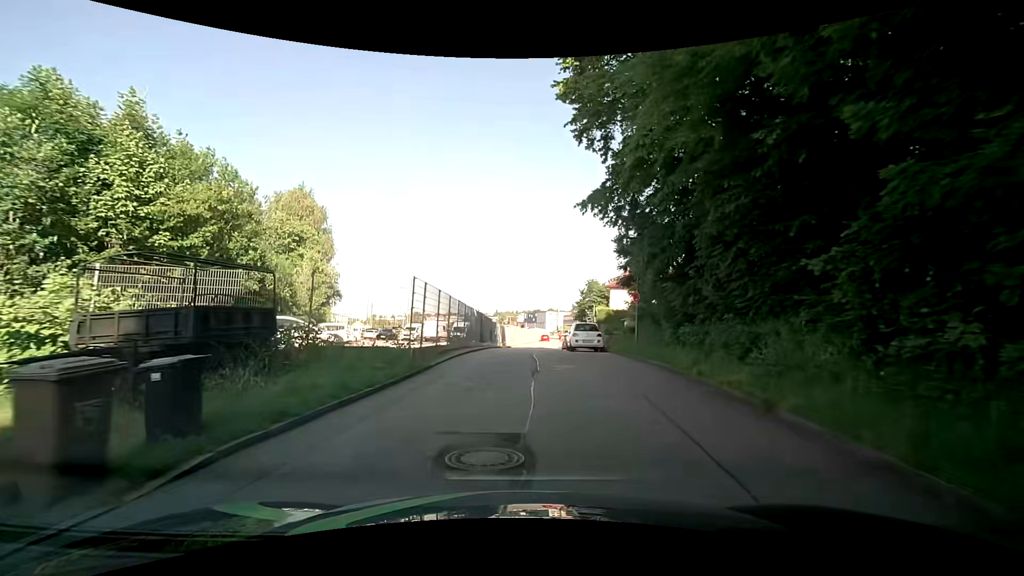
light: Day
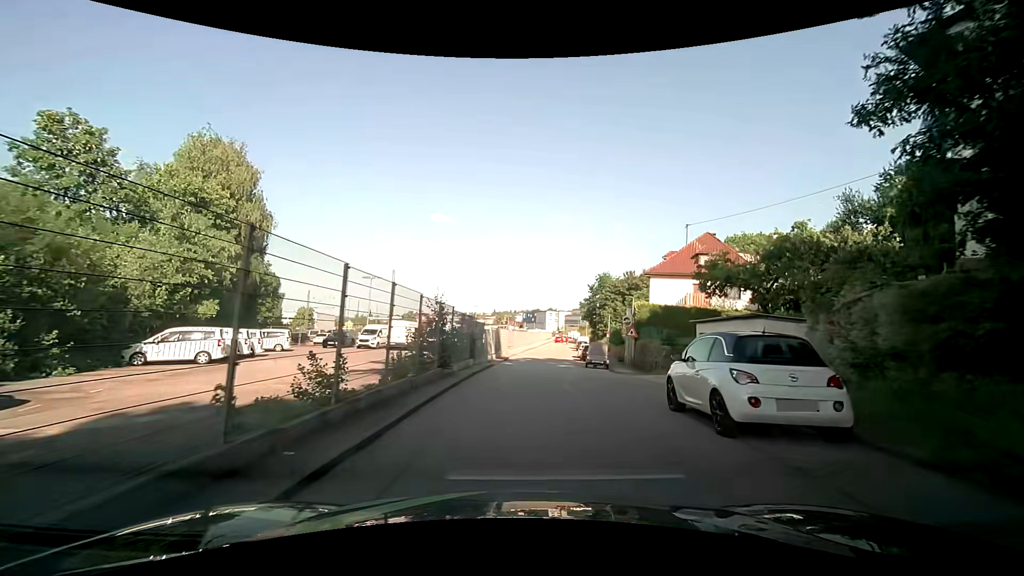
(-0.1, +17.8) m; 0°
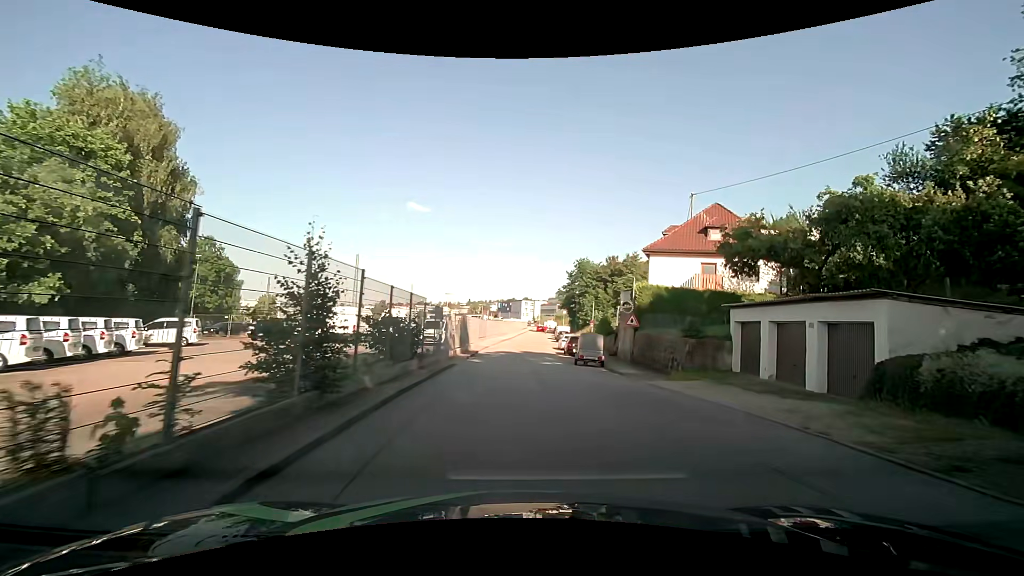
(+0.2, +7.7) m; +3°
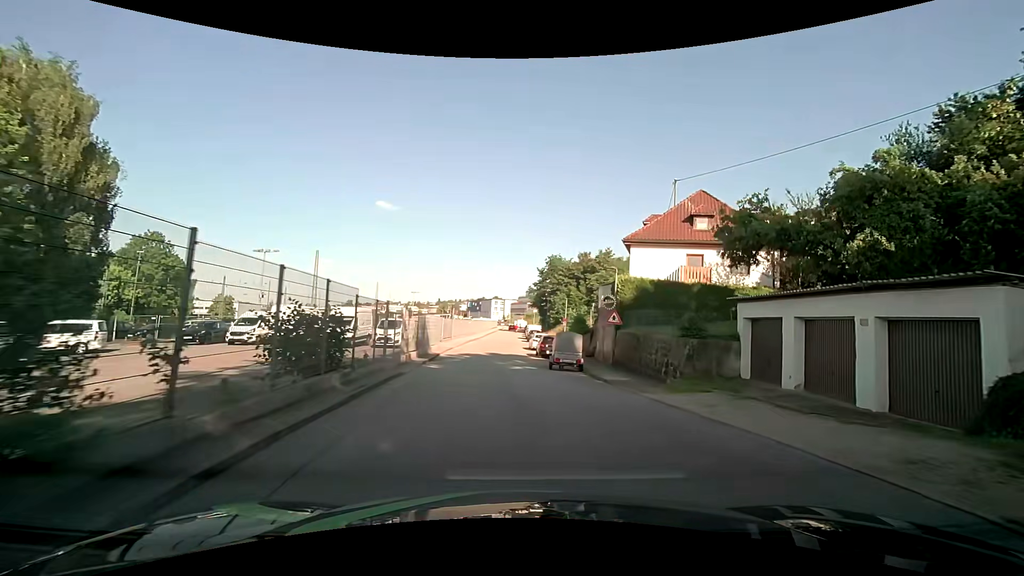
(+0.1, +3.9) m; +3°
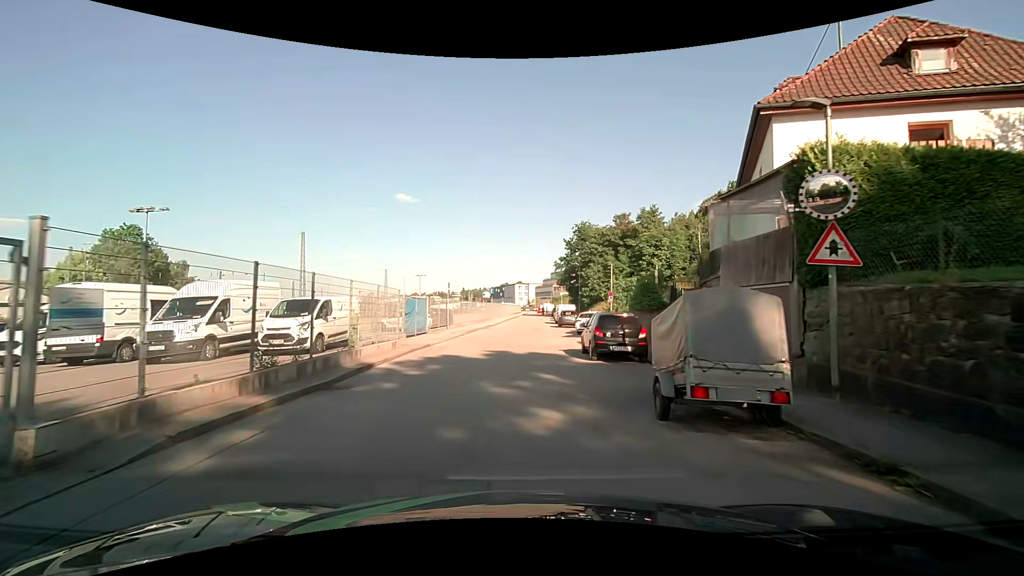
(+0.5, +16.9) m; -2°
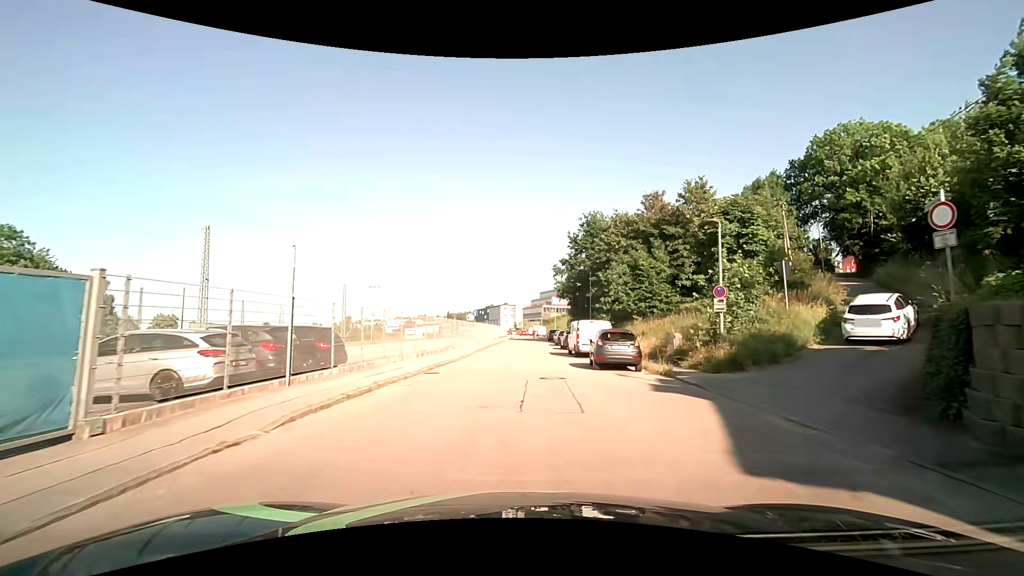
(+0.2, +23.5) m; +2°
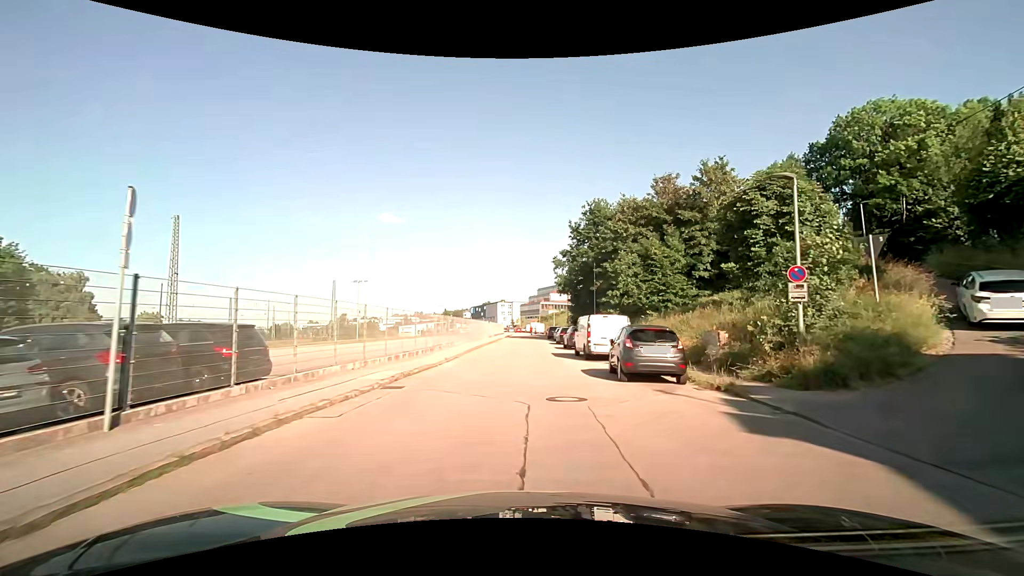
(0.0, +5.0) m; 0°
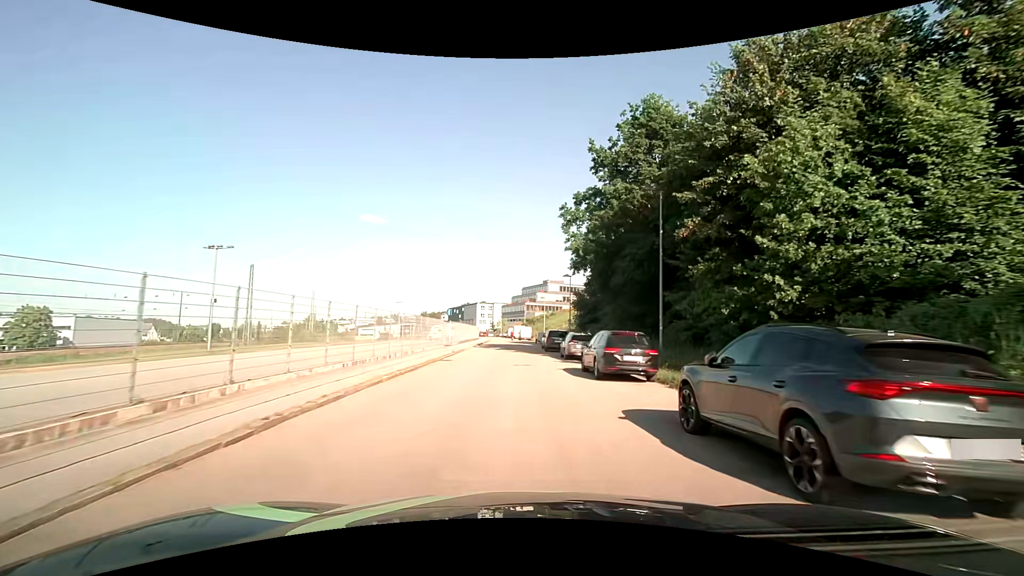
(+0.5, +27.8) m; +2°
(0, +10) (0, +20) (0, +30) (0, +40) (0, +50) (0, +60) (0, +70) (-1, +80) (-1, +90) (-2, +100) m
